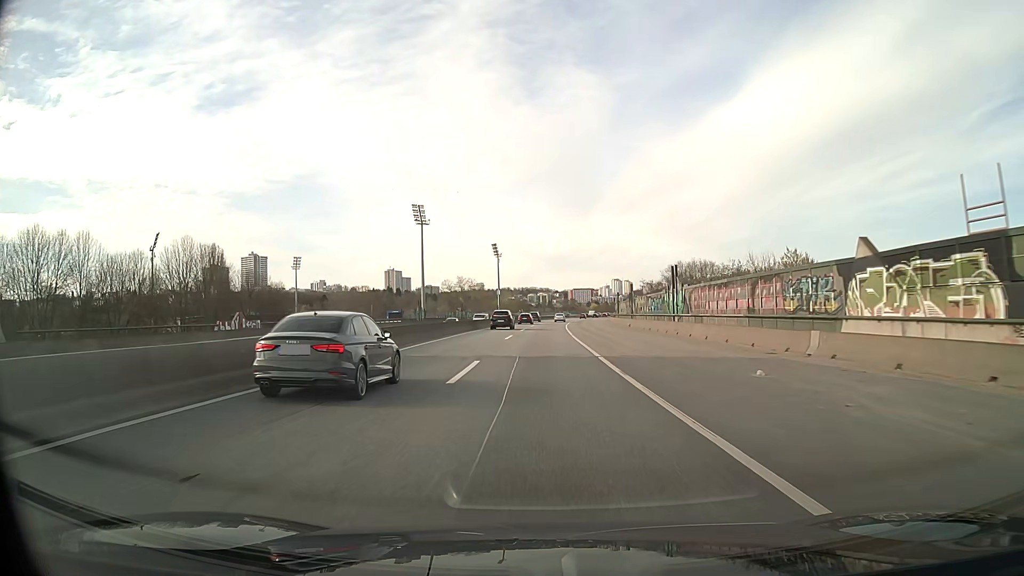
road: motorway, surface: asphalt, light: Day
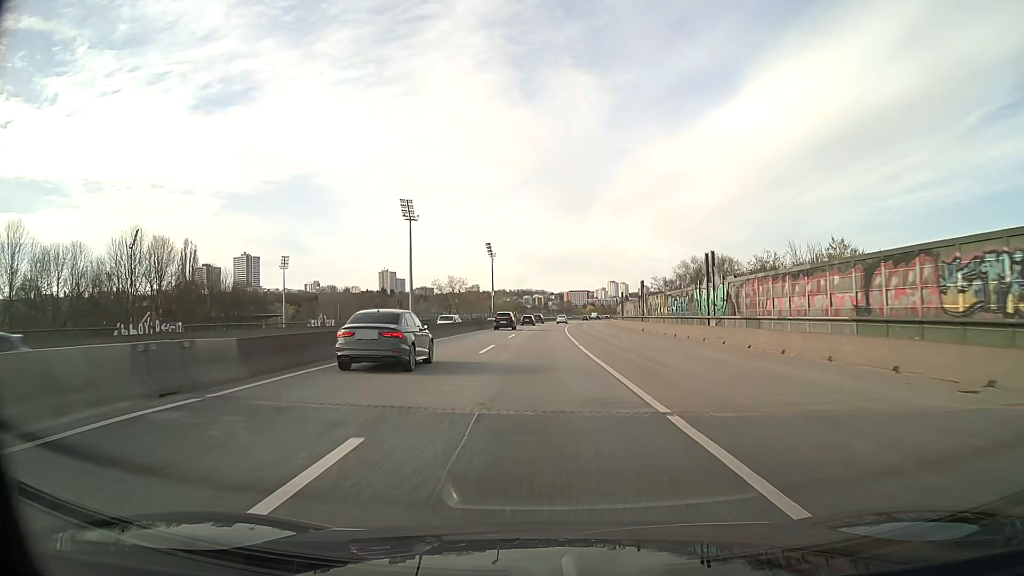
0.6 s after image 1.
(0.0, +12.4) m; 0°
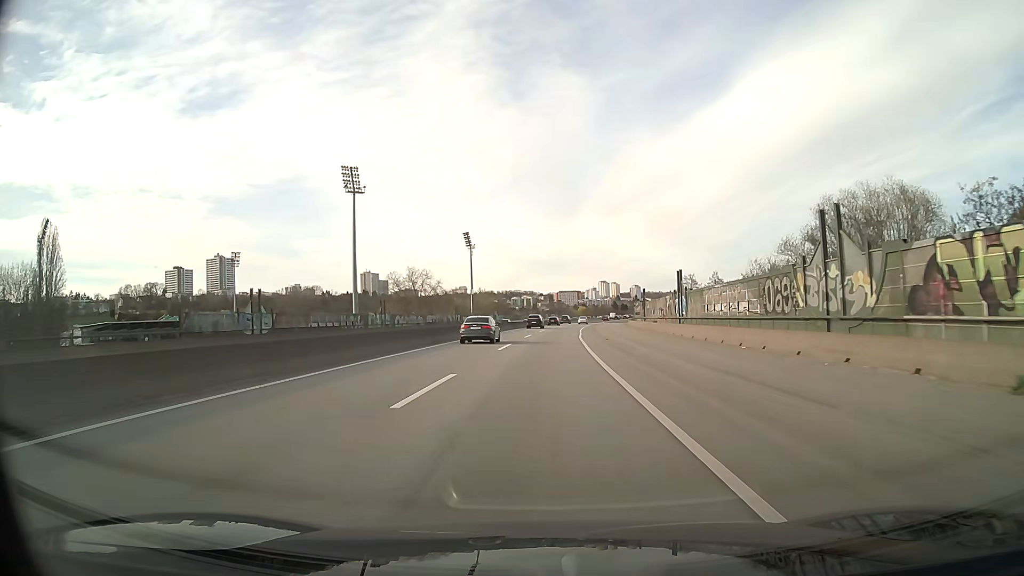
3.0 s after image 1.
(+0.5, +49.7) m; +1°
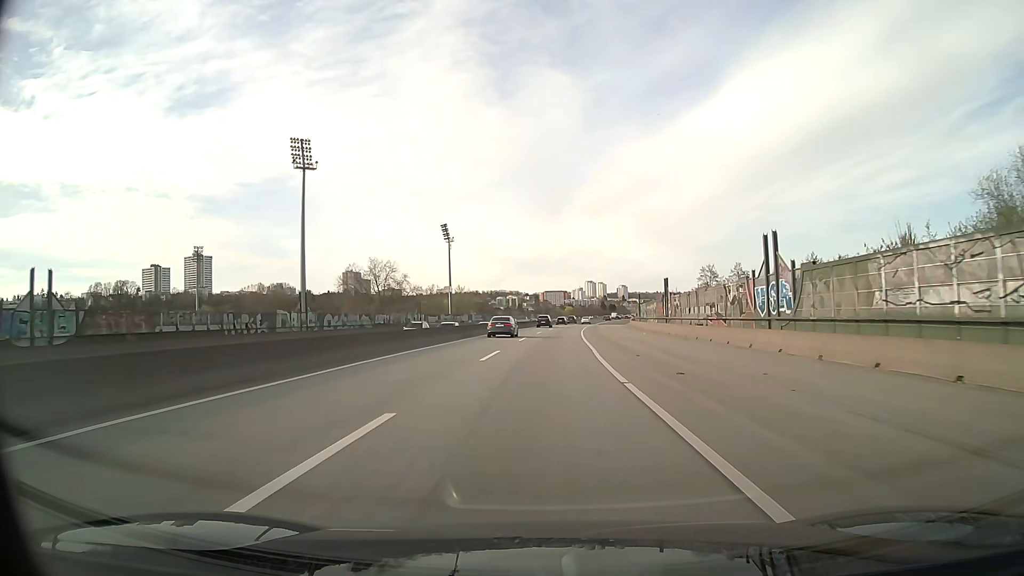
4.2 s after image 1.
(+0.2, +25.0) m; +1°
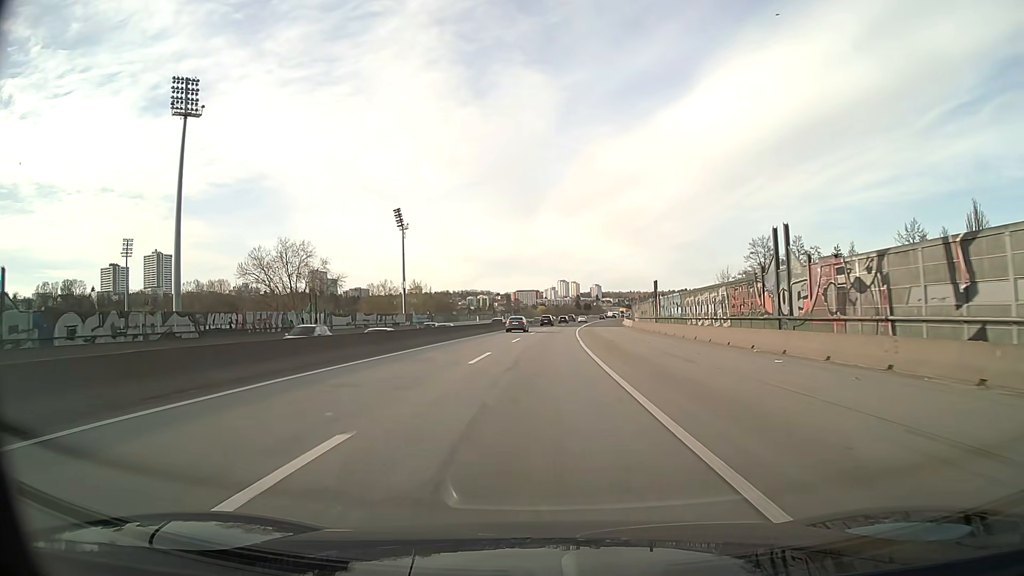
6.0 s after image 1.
(+0.8, +37.5) m; +2°
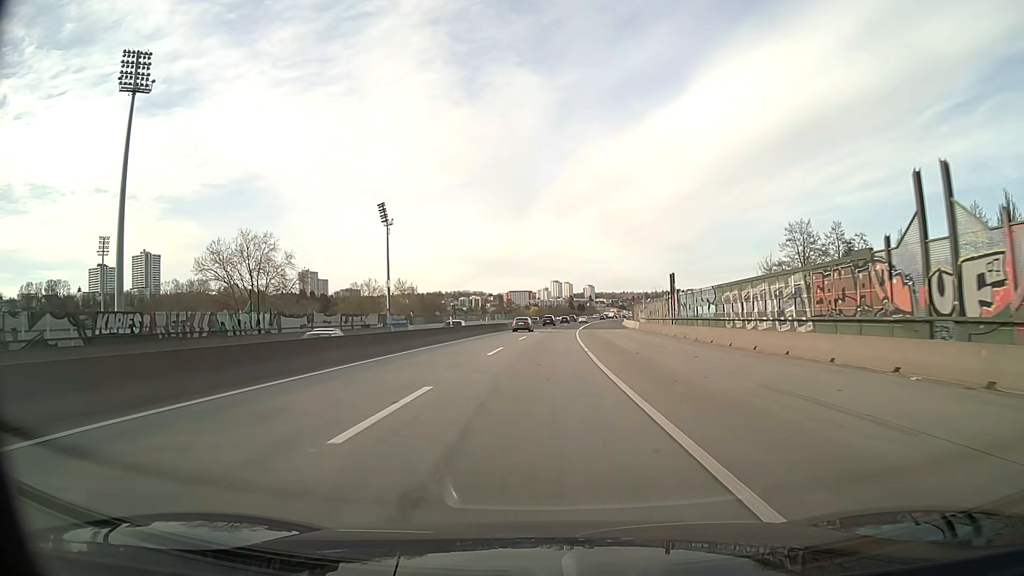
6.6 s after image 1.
(+0.1, +12.5) m; +1°
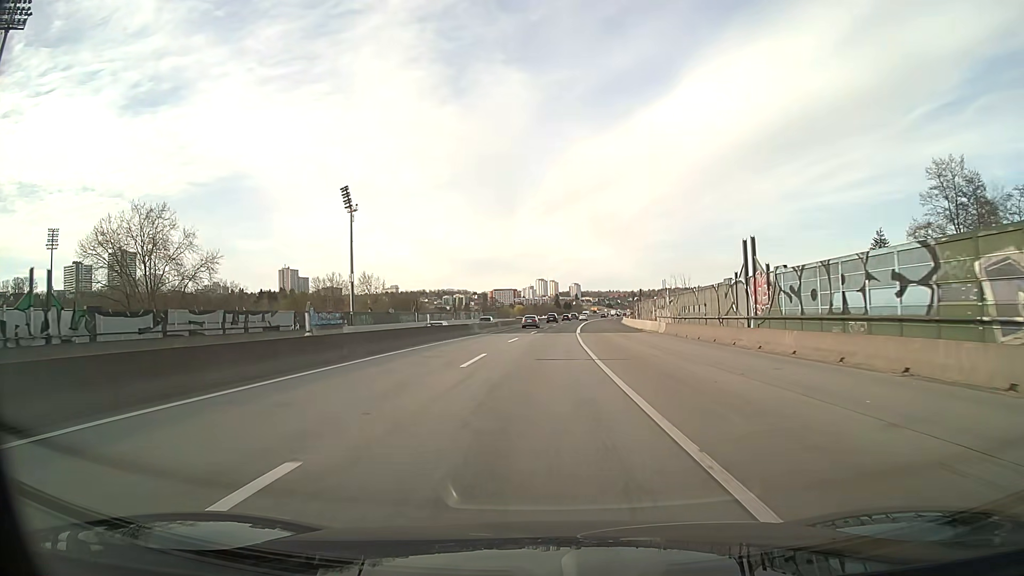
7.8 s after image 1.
(+0.3, +25.0) m; +1°
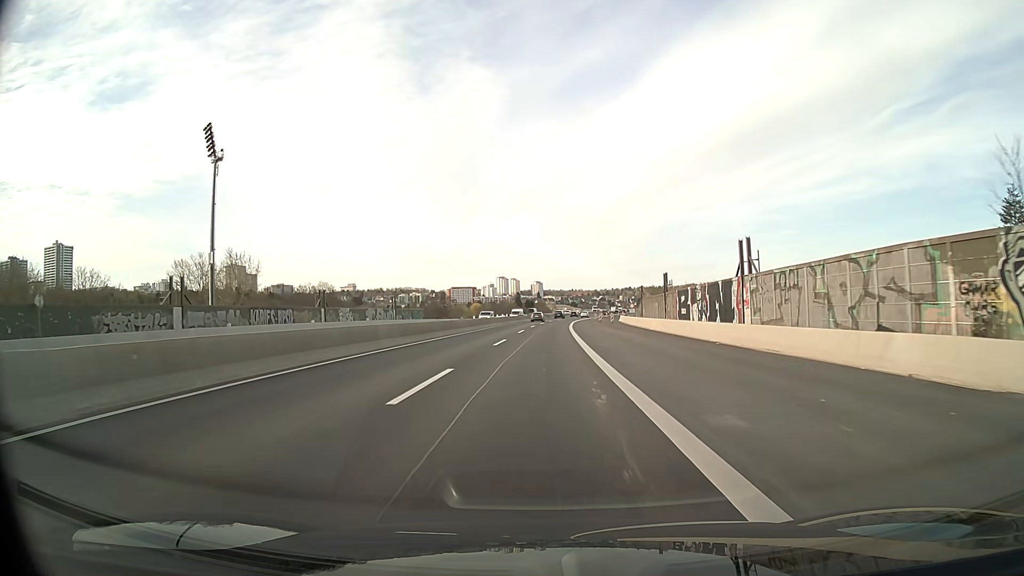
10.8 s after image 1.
(+1.8, +62.7) m; +3°
(0, +10) (0, +20) (0, +30) (+1, +40) (+1, +50) (+1, +60) (+1, +70) (+2, +80) (+3, +90) (+3, +100) m
